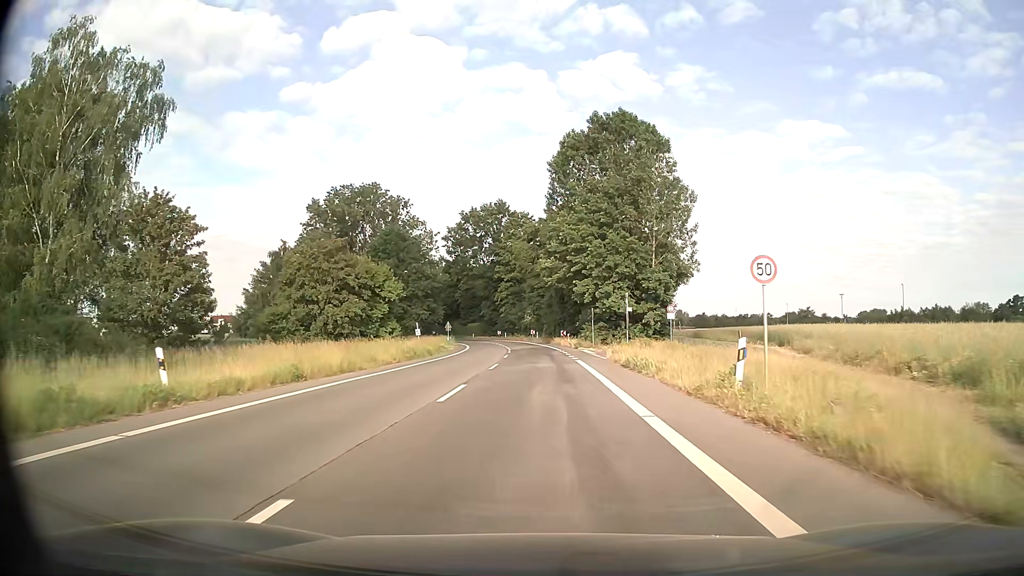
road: secondary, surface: asphalt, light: Day
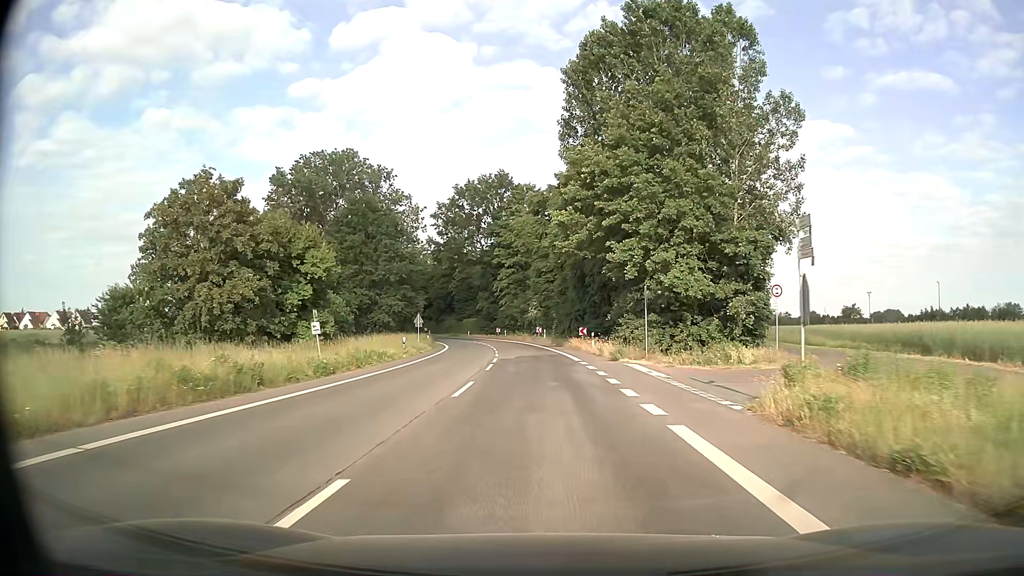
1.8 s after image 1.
(-0.3, +22.9) m; -1°
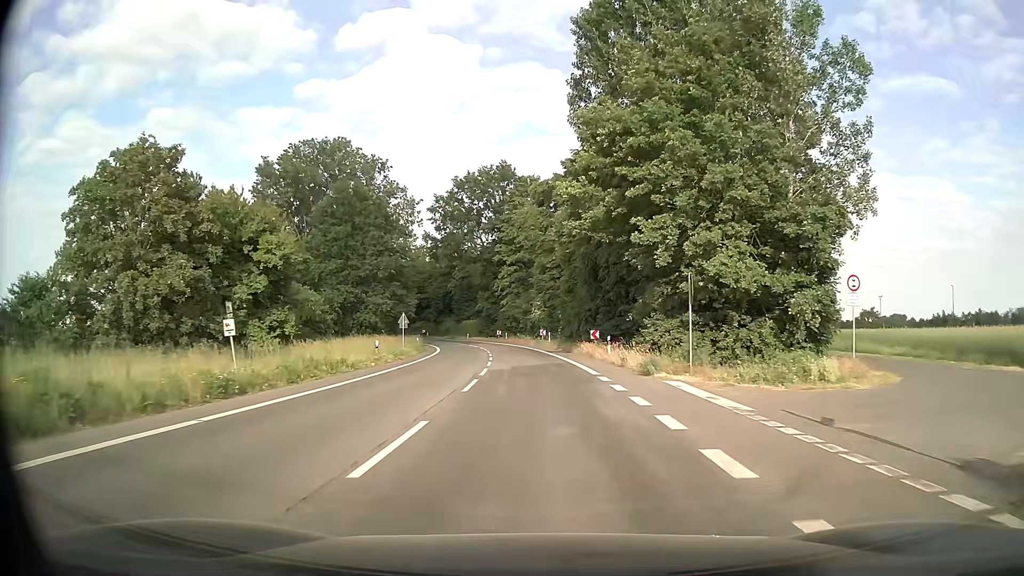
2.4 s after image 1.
(0.0, +7.6) m; 0°
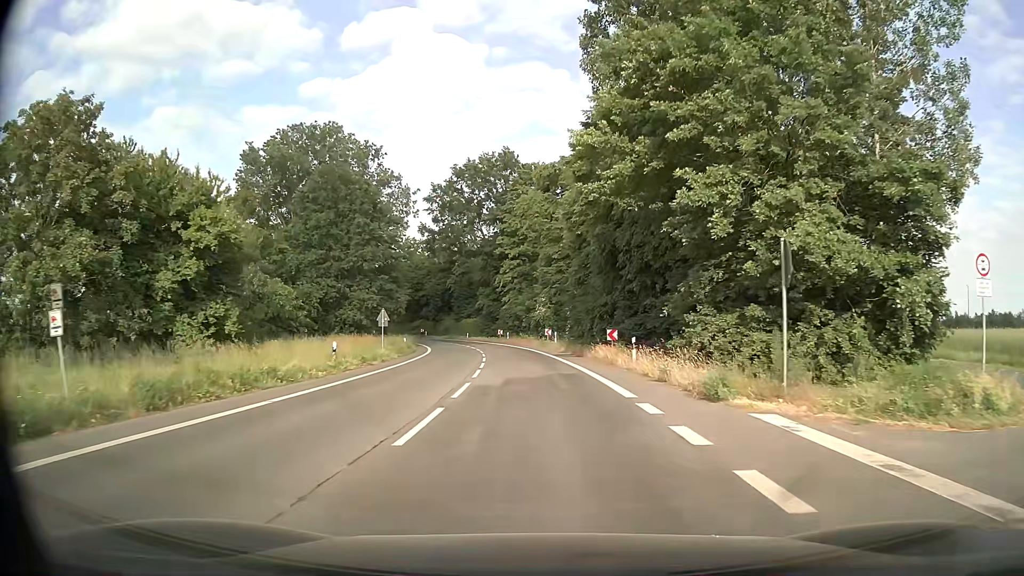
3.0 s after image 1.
(0.0, +7.5) m; 0°
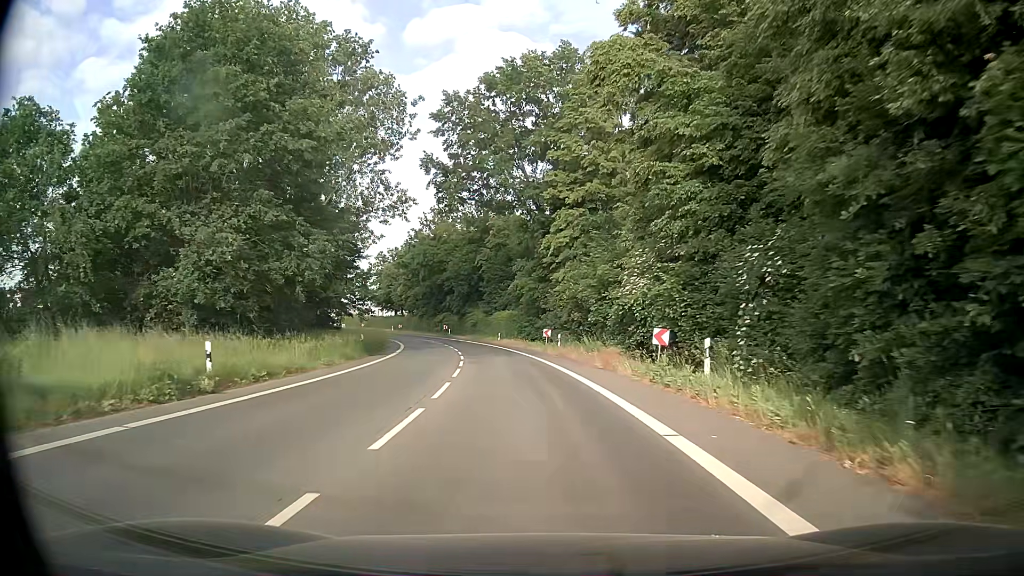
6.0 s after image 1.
(-1.4, +36.9) m; -5°
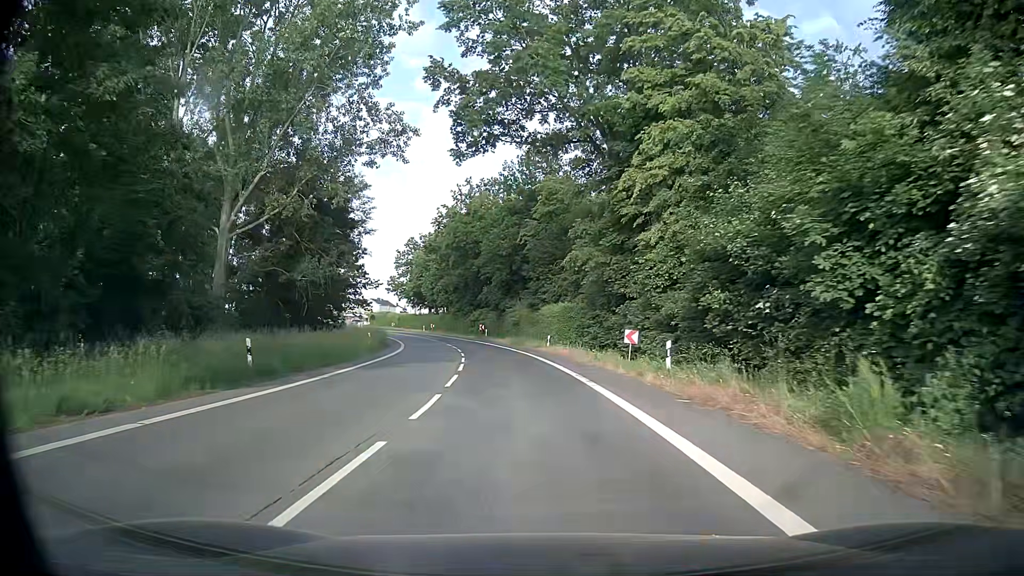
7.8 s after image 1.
(-0.8, +21.6) m; -5°
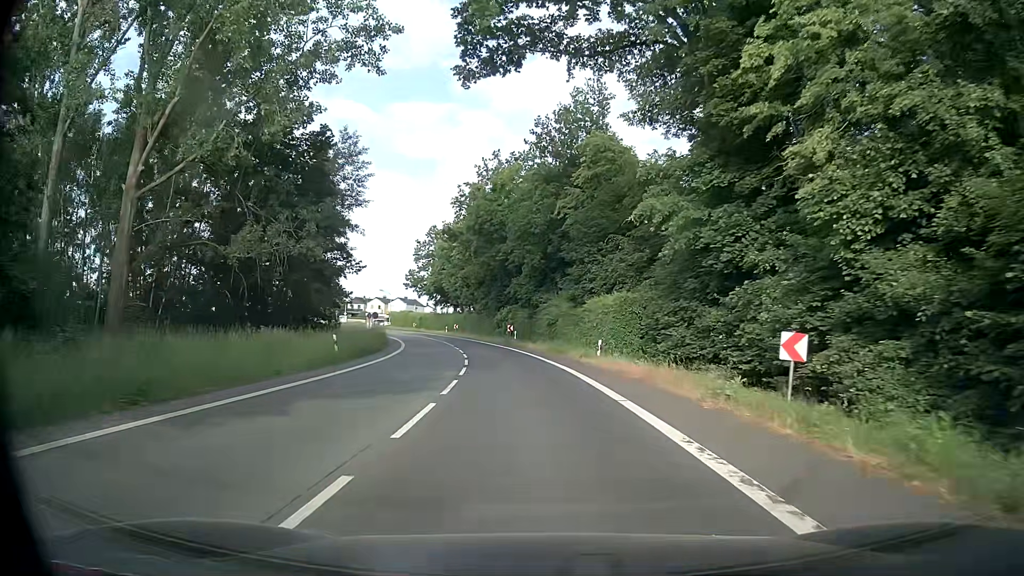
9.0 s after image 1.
(-0.2, +14.2) m; -2°
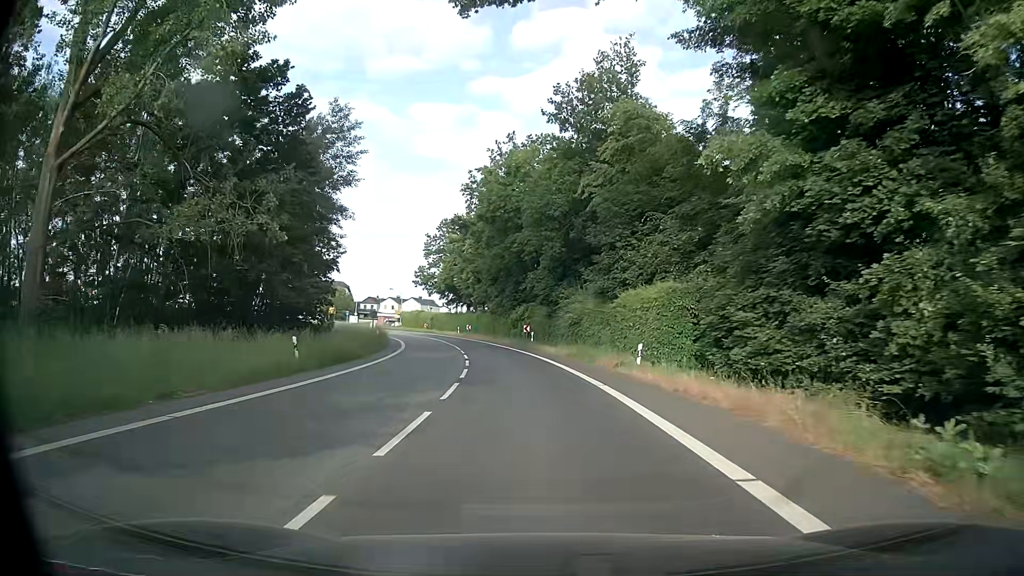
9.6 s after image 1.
(-0.1, +7.1) m; -1°
(0, +10) (-1, +20) (-2, +30) (-4, +40) (-5, +50) (-7, +59) (-10, +69) (-13, +79) (-16, +88) (-19, +98) m
